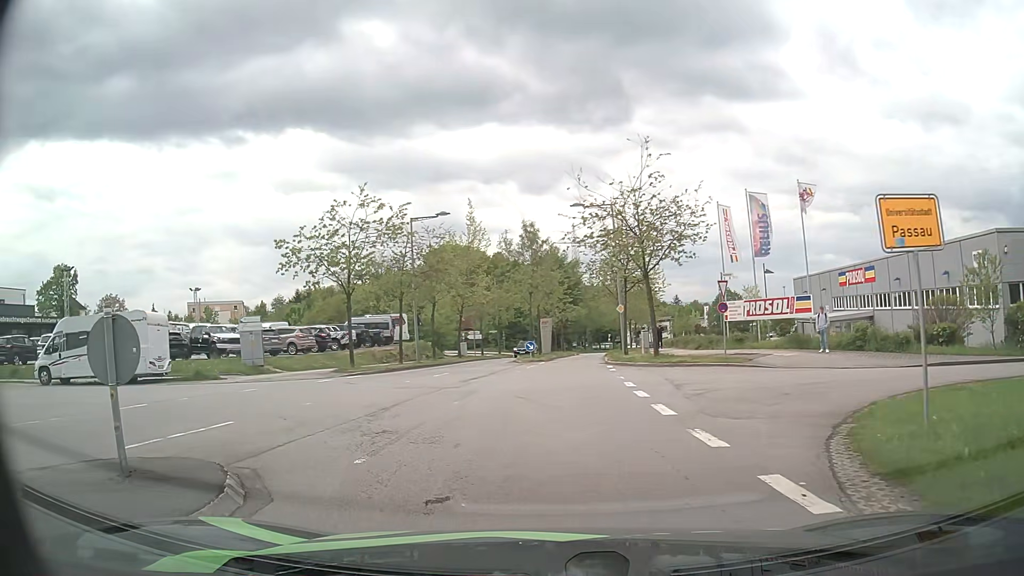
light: Day
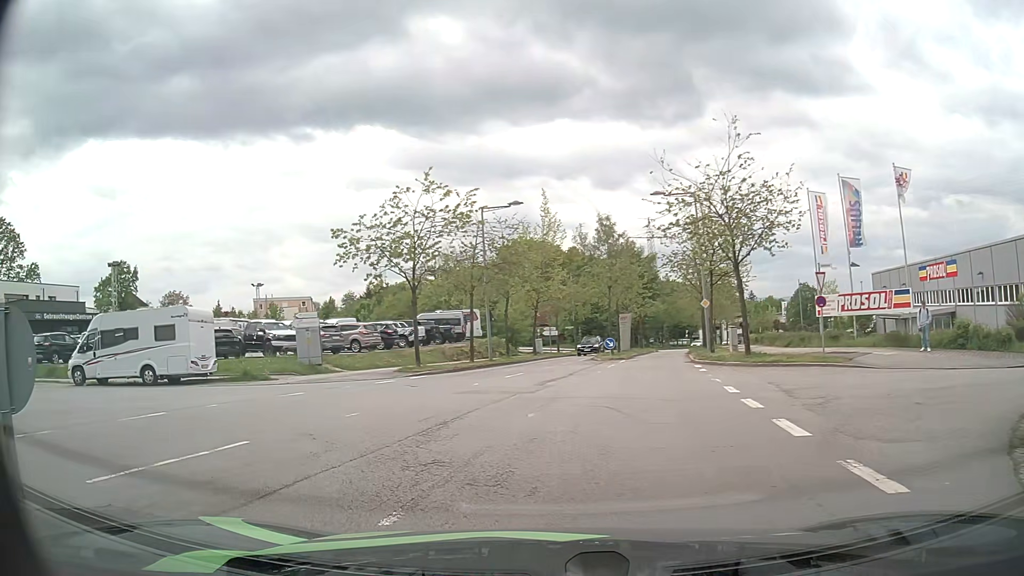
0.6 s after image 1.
(-0.1, +2.3) m; -6°
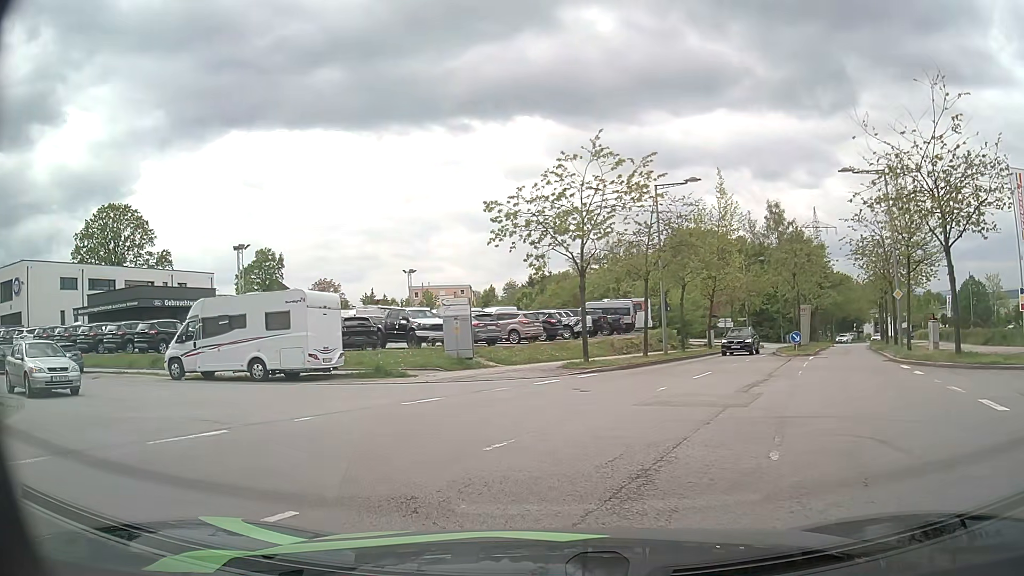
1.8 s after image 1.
(-0.5, +3.9) m; -15°
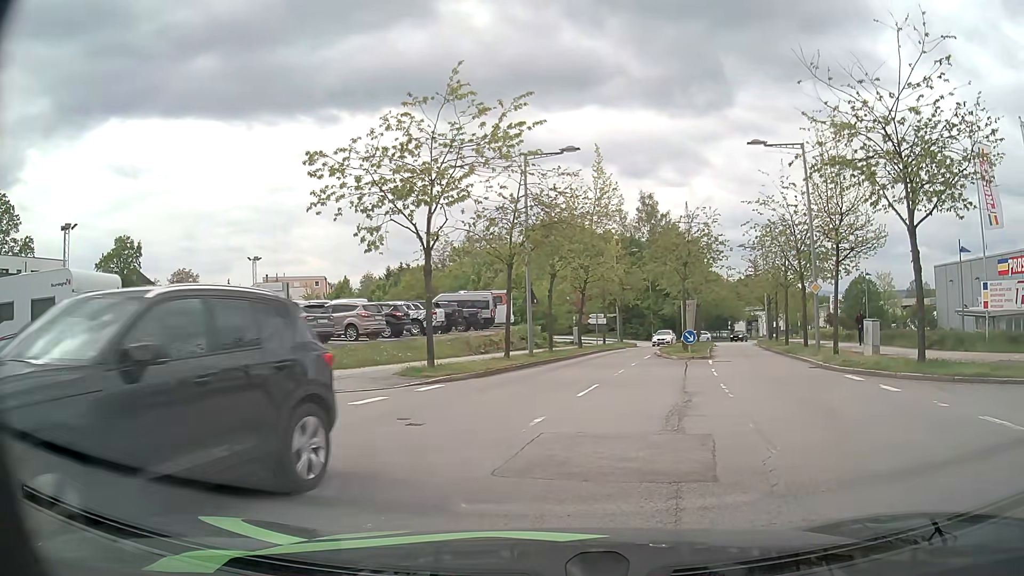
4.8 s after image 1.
(+0.3, +5.5) m; +9°
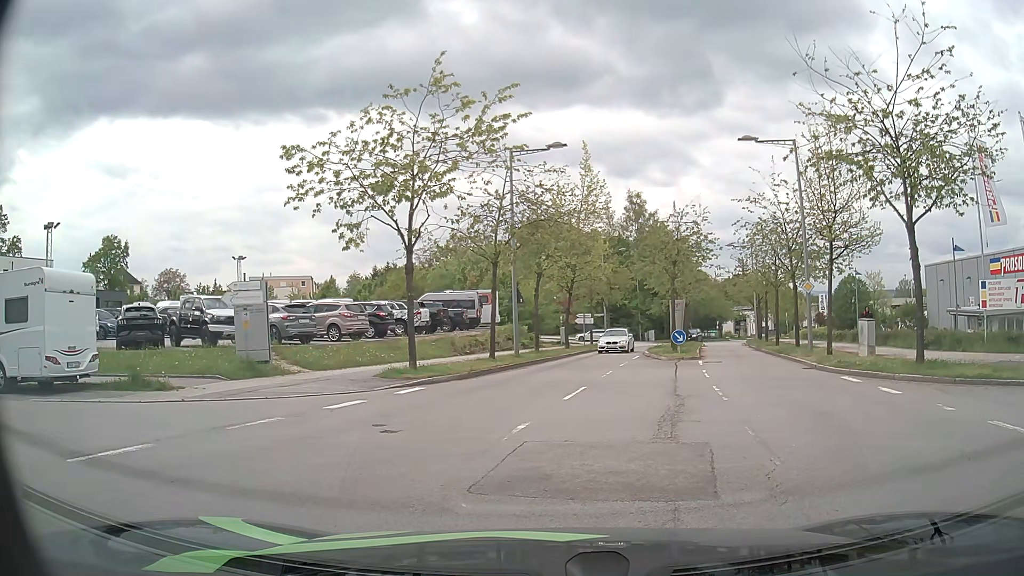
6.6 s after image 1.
(0.0, +0.6) m; 0°
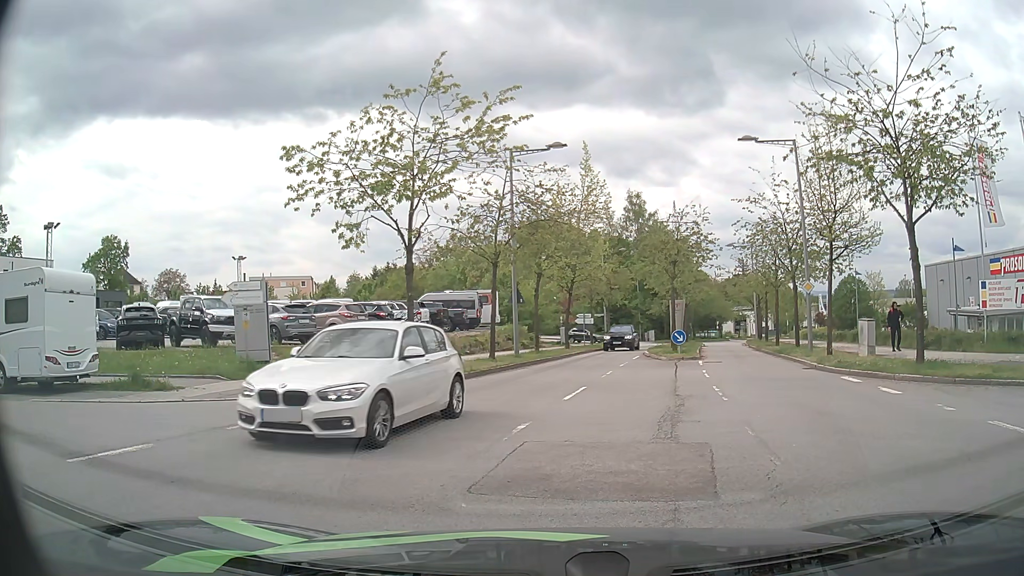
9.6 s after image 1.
(0.0, +0.1) m; 0°
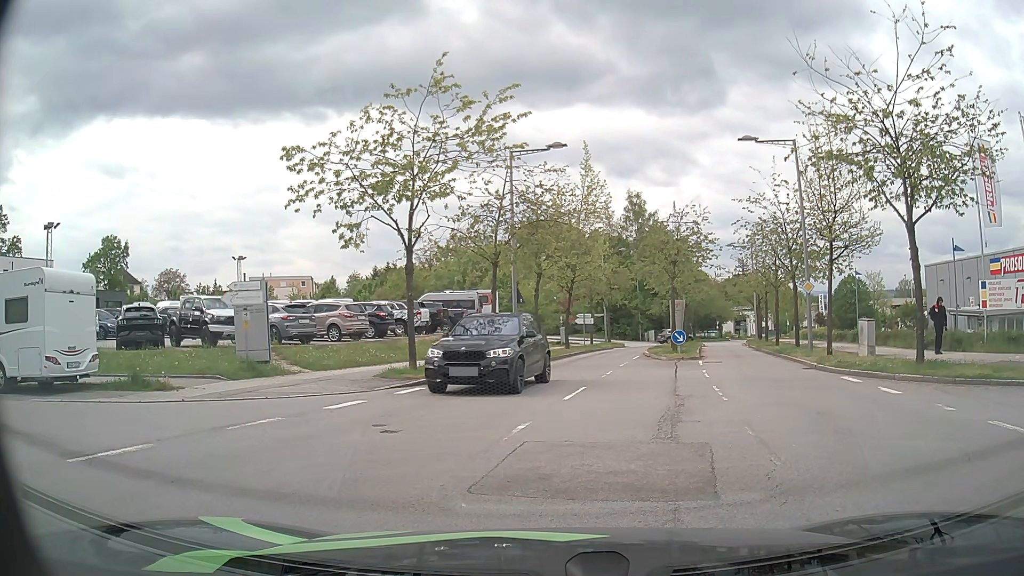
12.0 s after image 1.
(0.0, 0.0) m; 0°
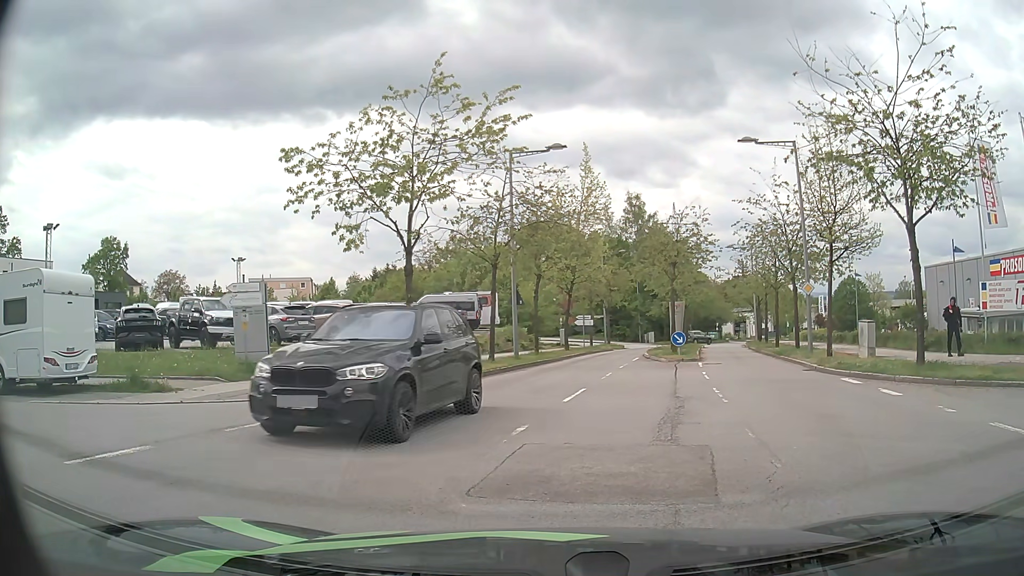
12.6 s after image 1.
(0.0, 0.0) m; 0°
